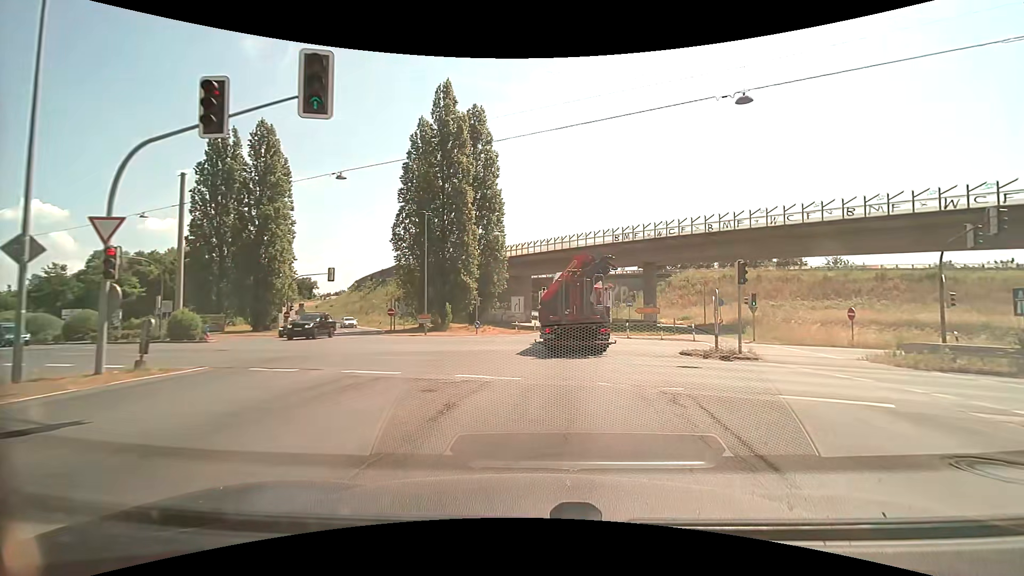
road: secondary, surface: asphalt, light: Day
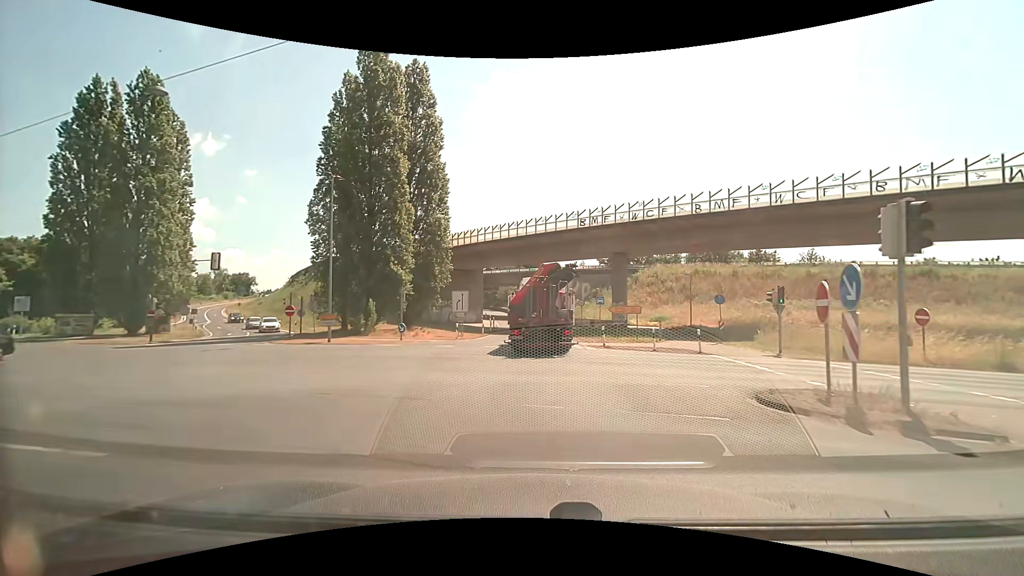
(+0.5, +10.1) m; +4°
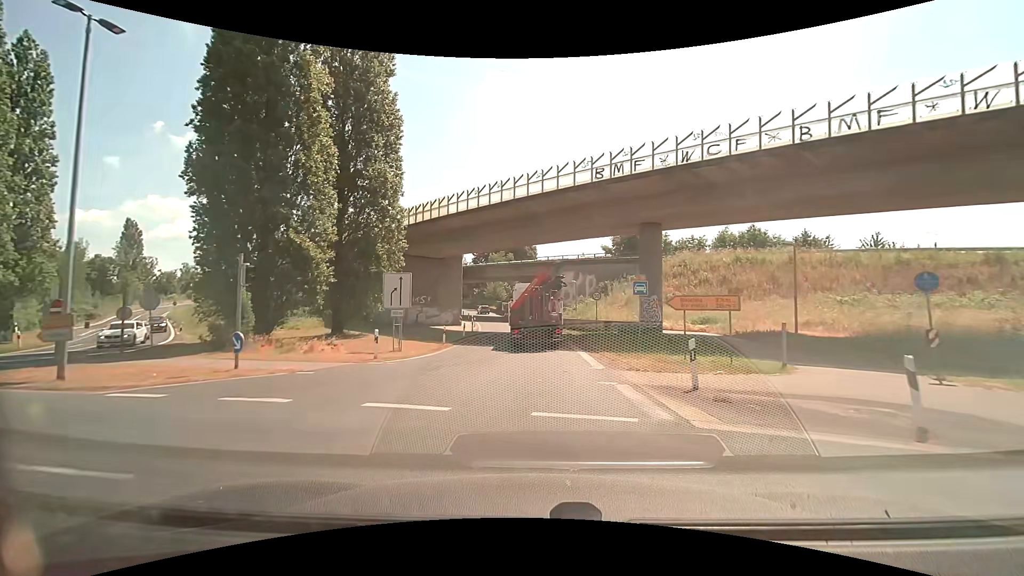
(+0.2, +16.3) m; +1°
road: trunk_link
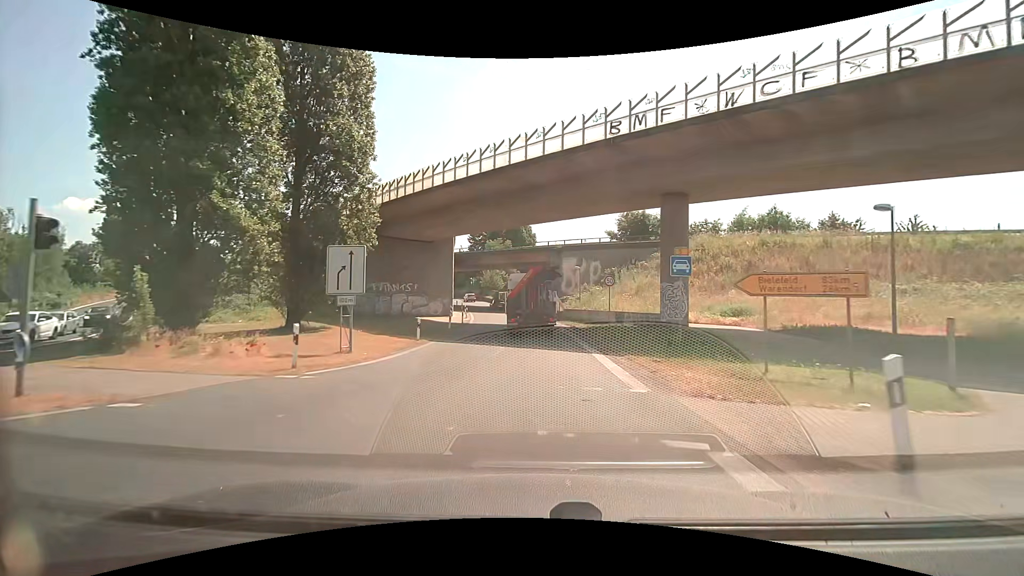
(0.0, +6.1) m; 0°
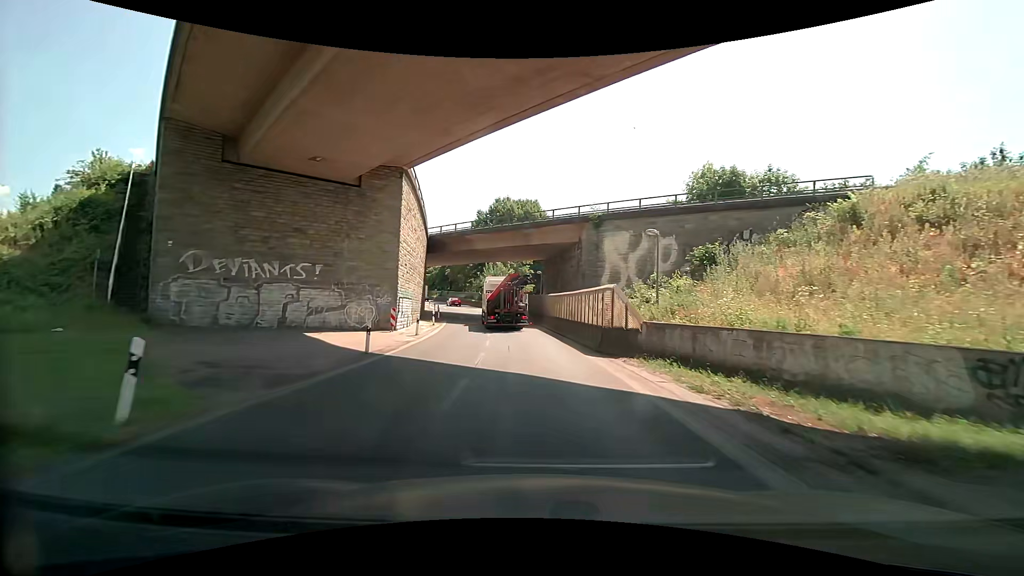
(-0.3, +26.9) m; -2°
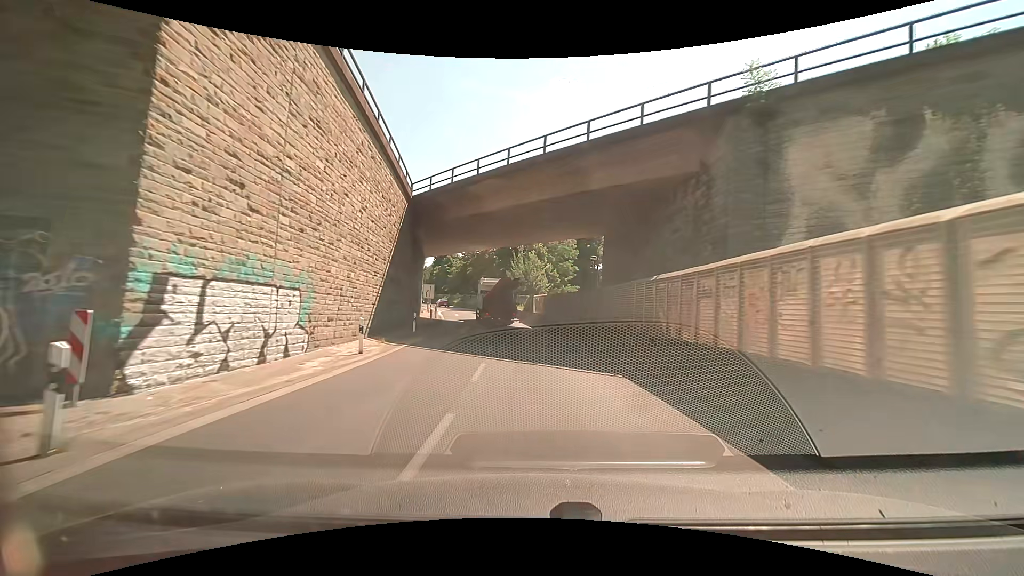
(-0.8, +21.6) m; -3°
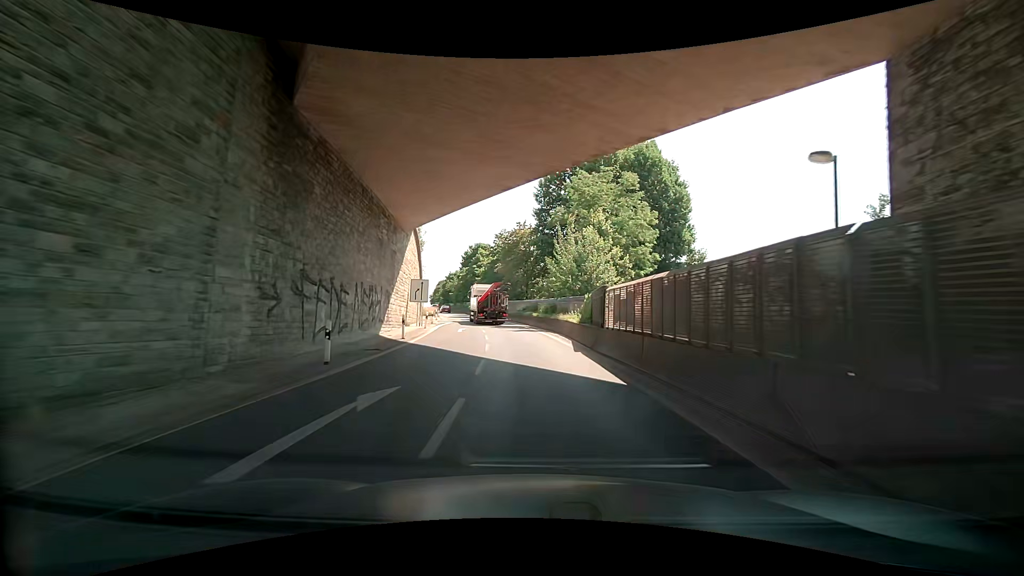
(-1.4, +23.2) m; -6°
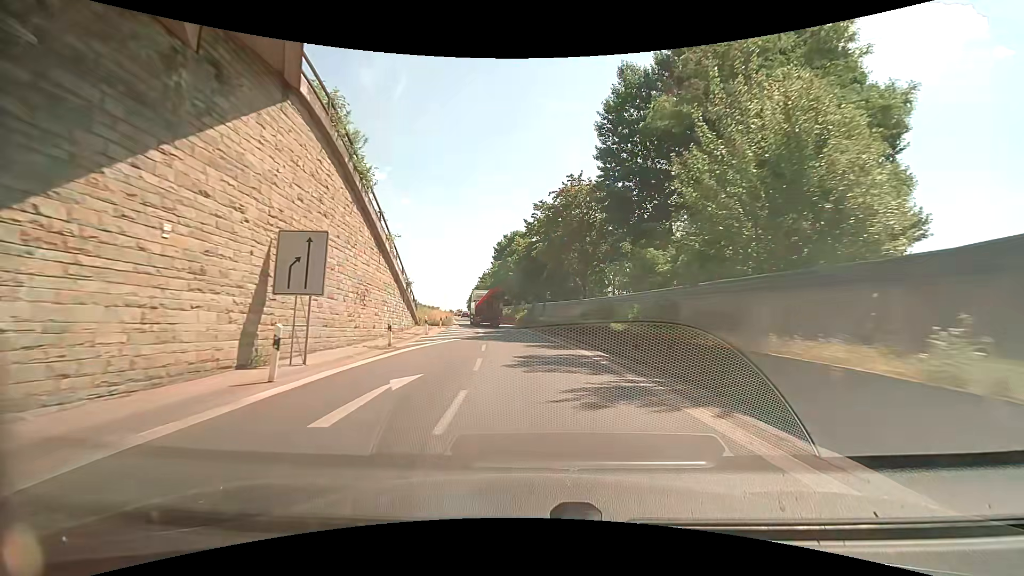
(-0.9, +23.3) m; -6°
(0, +10) (-1, +20) (-2, +30) (-3, +40) (-5, +50) (-6, +60) (-8, +69) (-10, +79) (-11, +89) (-13, +99) m
